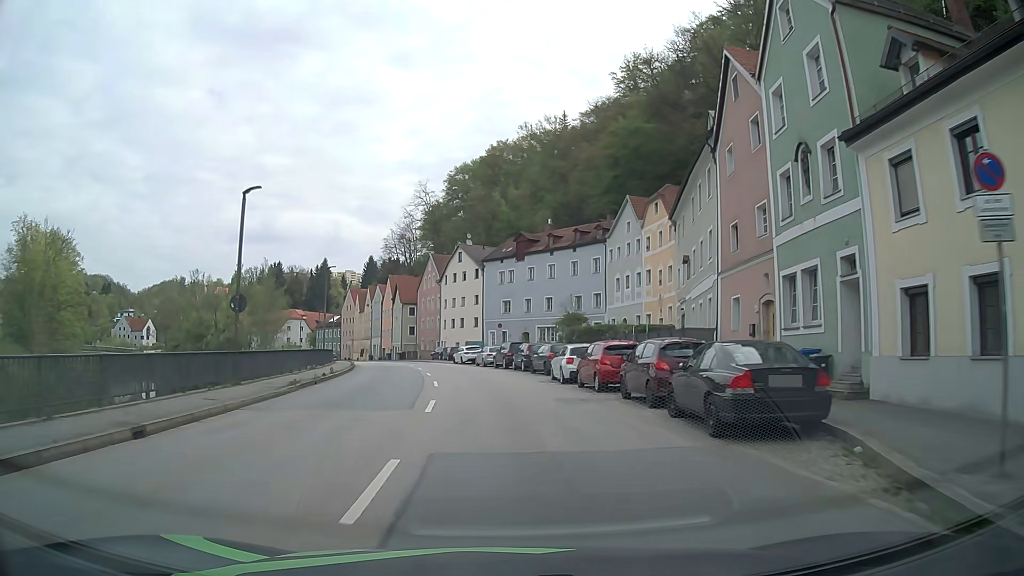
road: primary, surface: asphalt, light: Day
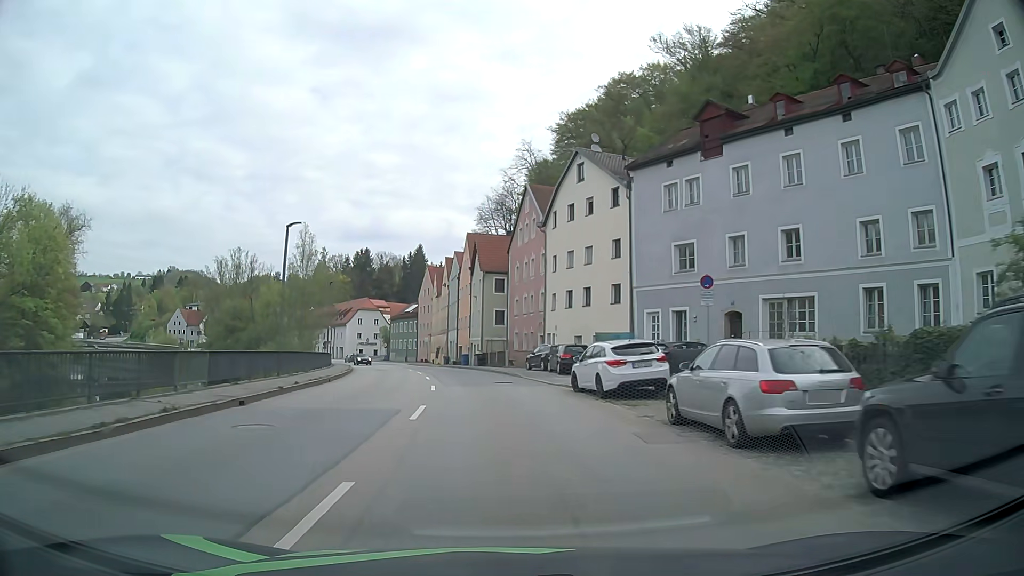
(-3.1, +37.7) m; -10°
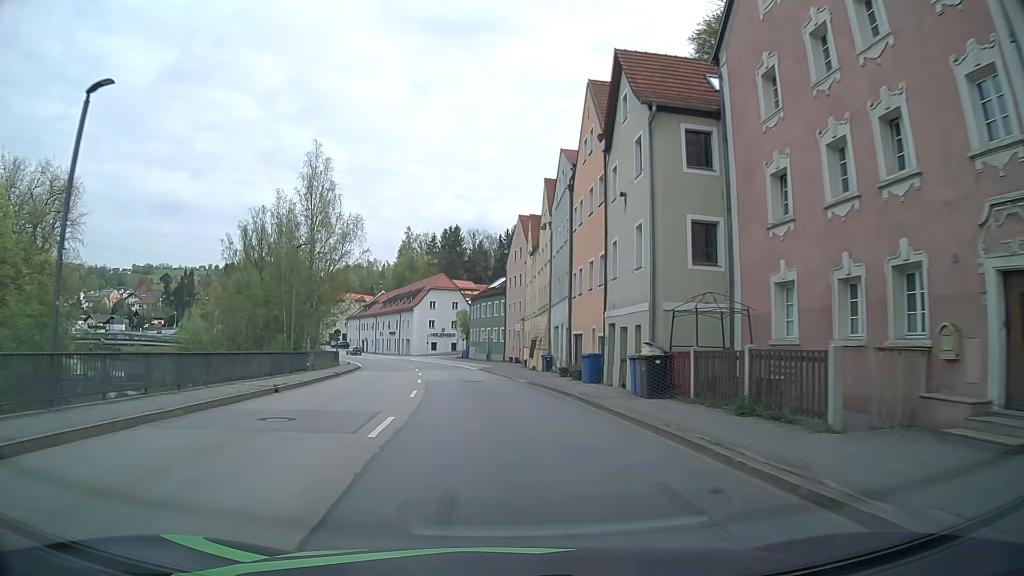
(-2.6, +38.3) m; -9°
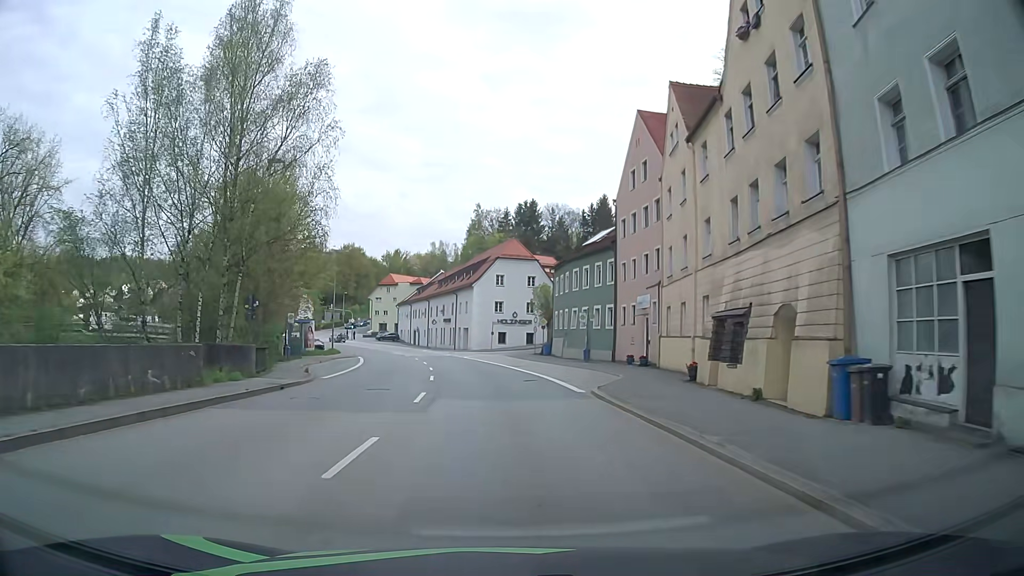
(-2.0, +30.9) m; -7°
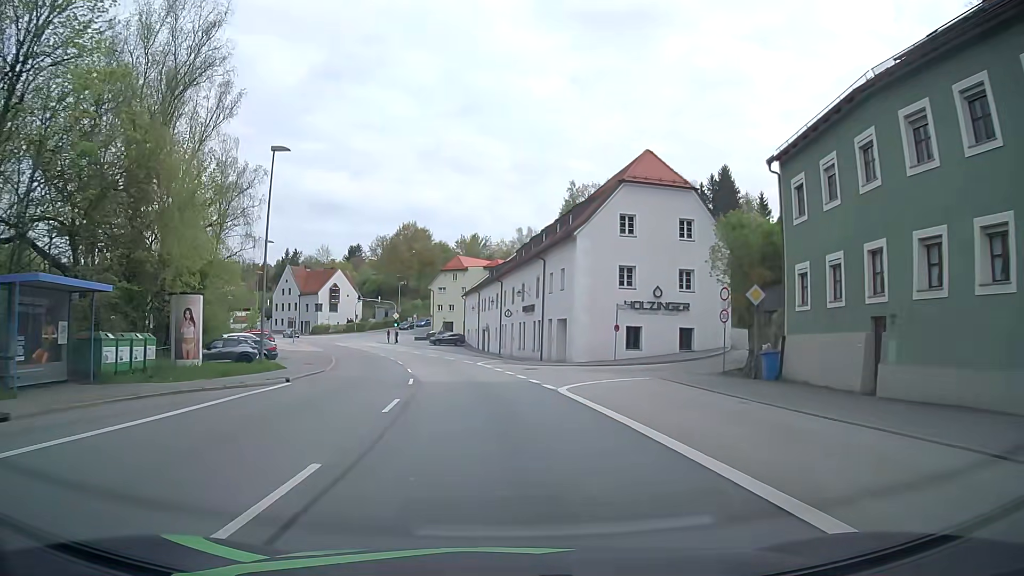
(-1.9, +38.6) m; -8°
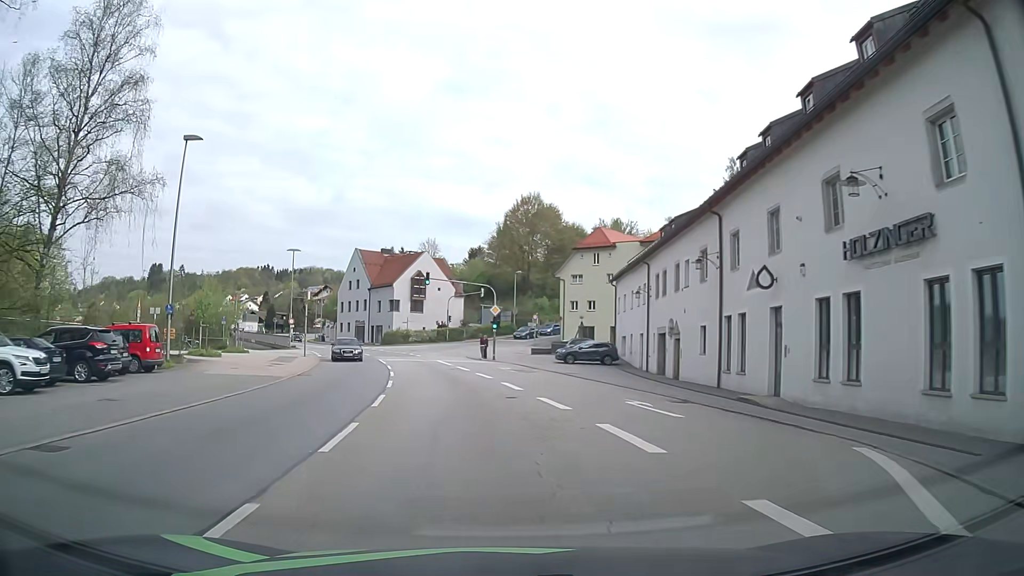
(-3.0, +37.9) m; -10°
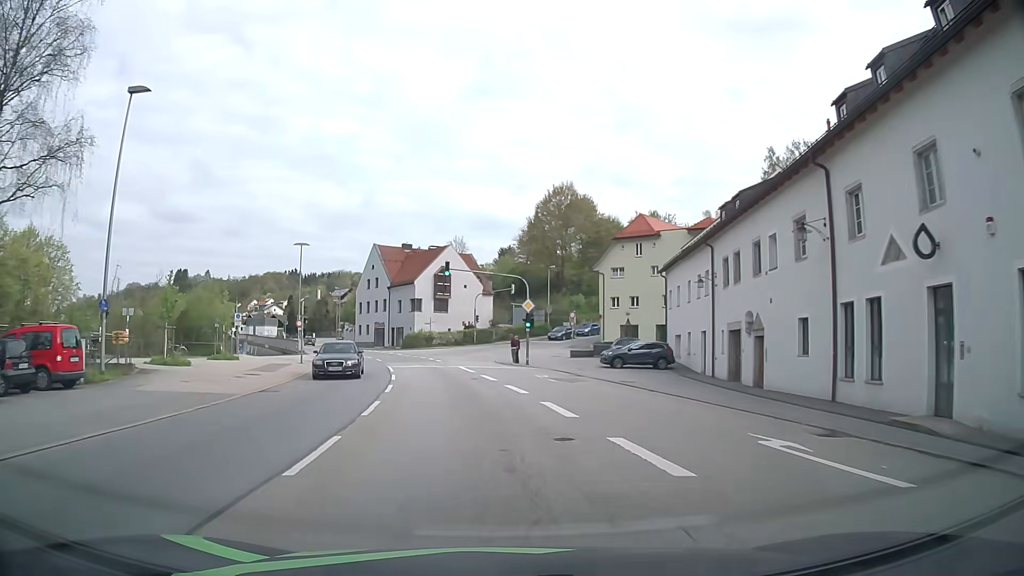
(-0.2, +7.5) m; -3°
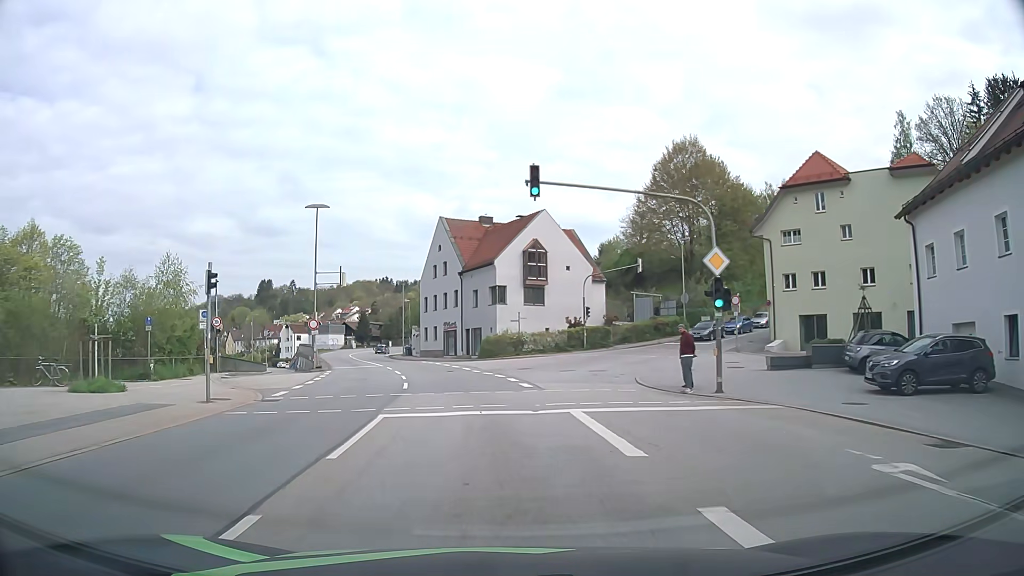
(-1.6, +22.5) m; -9°
(0, +10) (-1, +20) (-3, +30) (-5, +40) (-7, +49) (-10, +59) (-13, +68) (-16, +78) (-18, +88) (-19, +98) m
